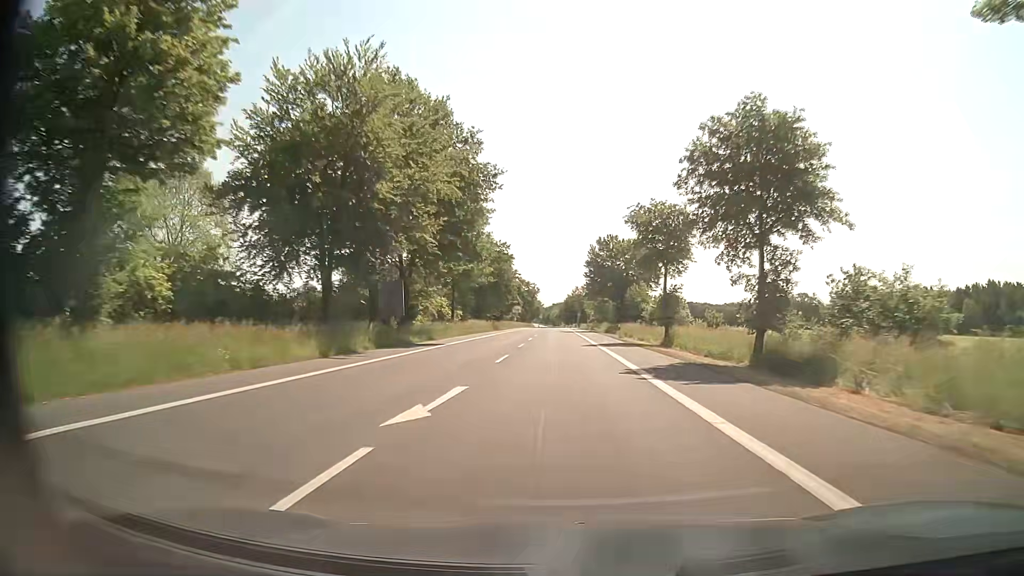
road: secondary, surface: asphalt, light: Day
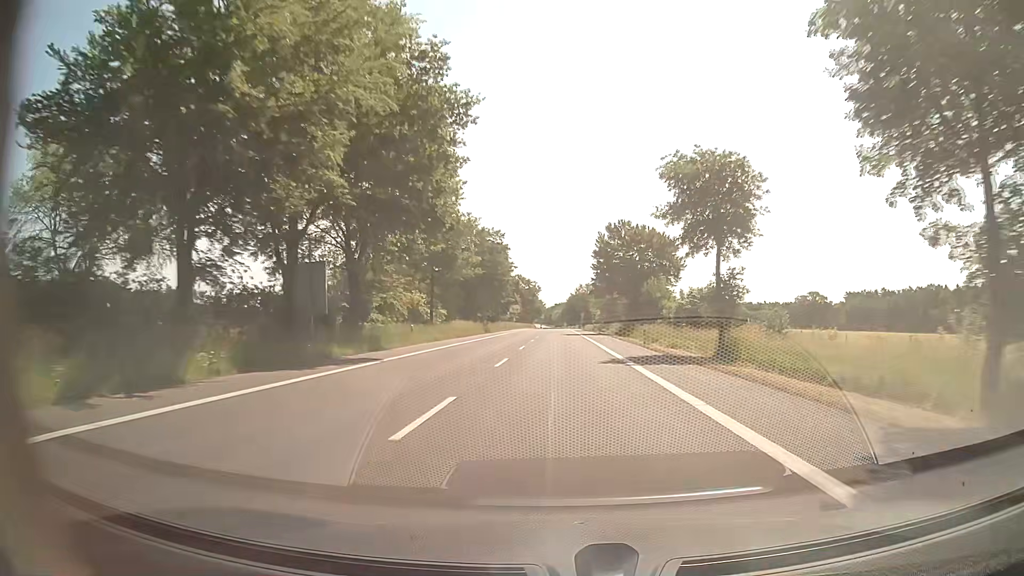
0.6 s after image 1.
(+0.1, +13.5) m; 0°
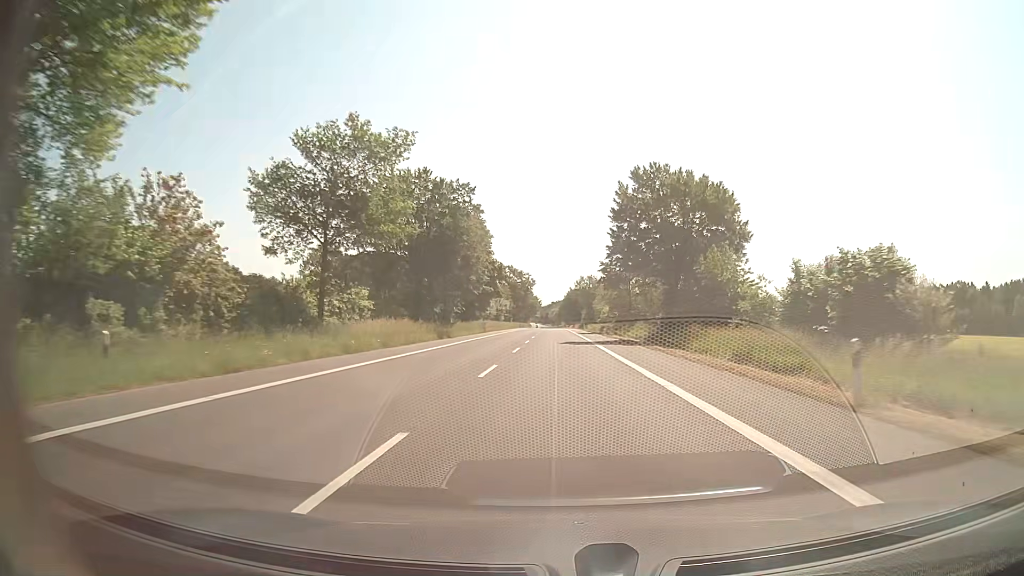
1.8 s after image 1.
(0.0, +27.9) m; 0°
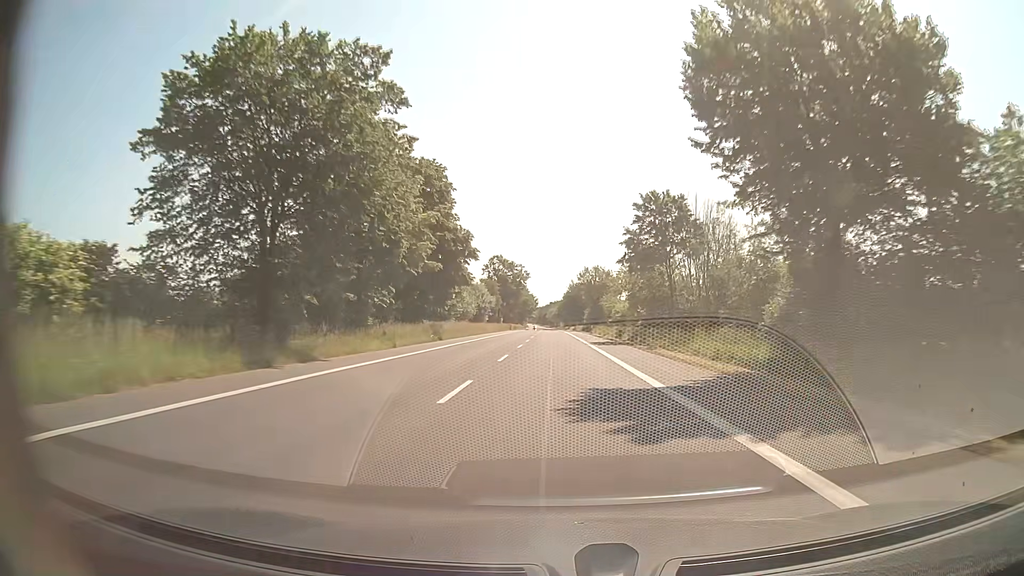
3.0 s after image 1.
(0.0, +28.9) m; 0°
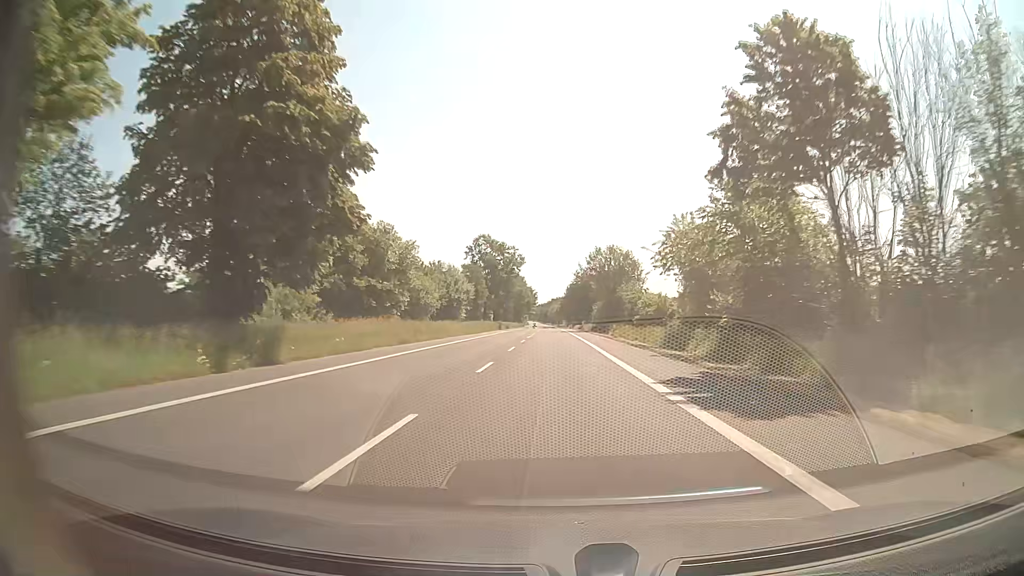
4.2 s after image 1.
(0.0, +29.9) m; 0°
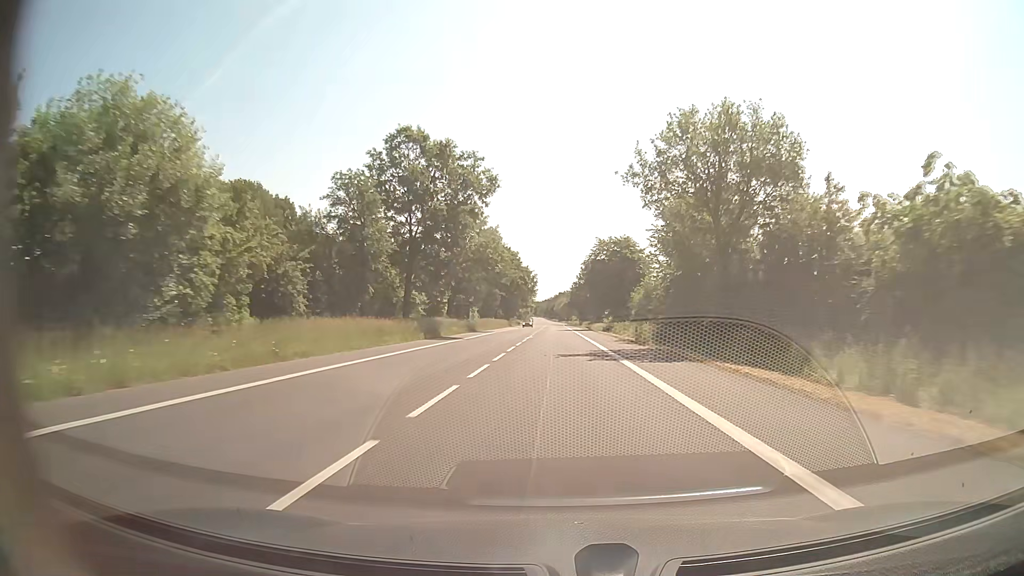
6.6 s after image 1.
(-0.5, +62.3) m; -1°
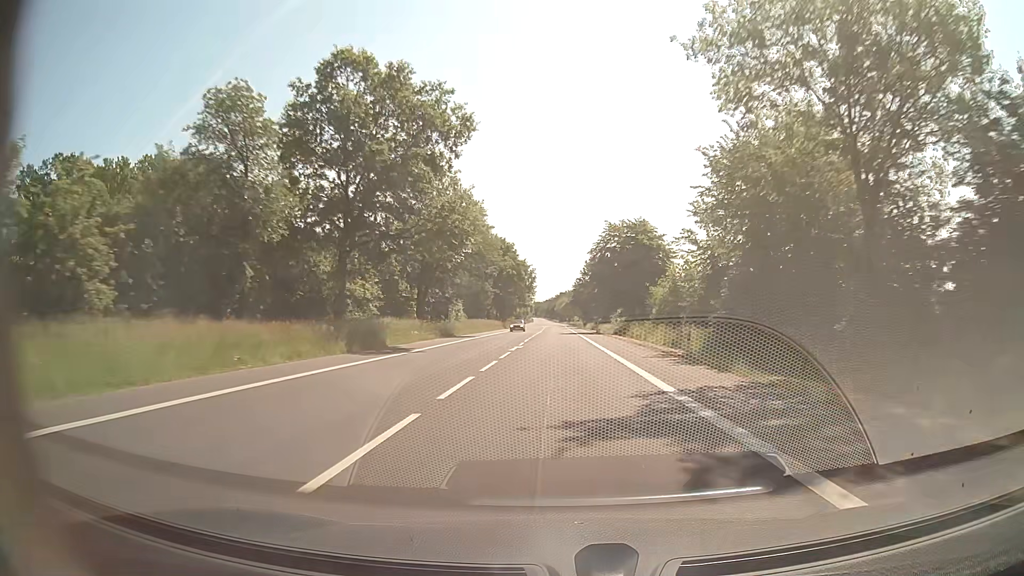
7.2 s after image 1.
(0.0, +15.9) m; 0°
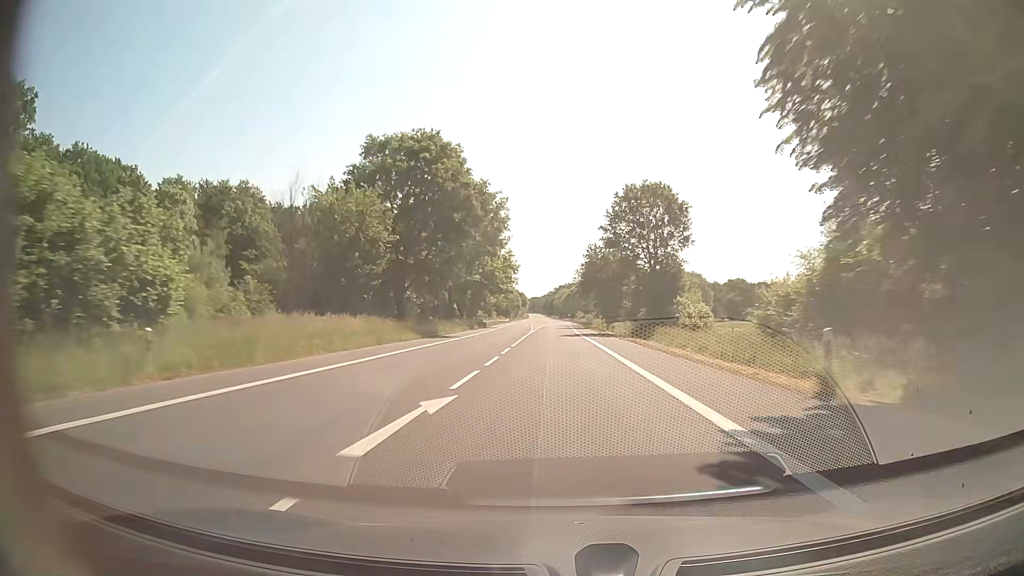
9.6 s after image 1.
(0.0, +64.2) m; 0°
(0, +10) (0, +20) (0, +30) (0, +40) (0, +50) (0, +60) (0, +70) (0, +80) (0, +90) (0, +100) m
